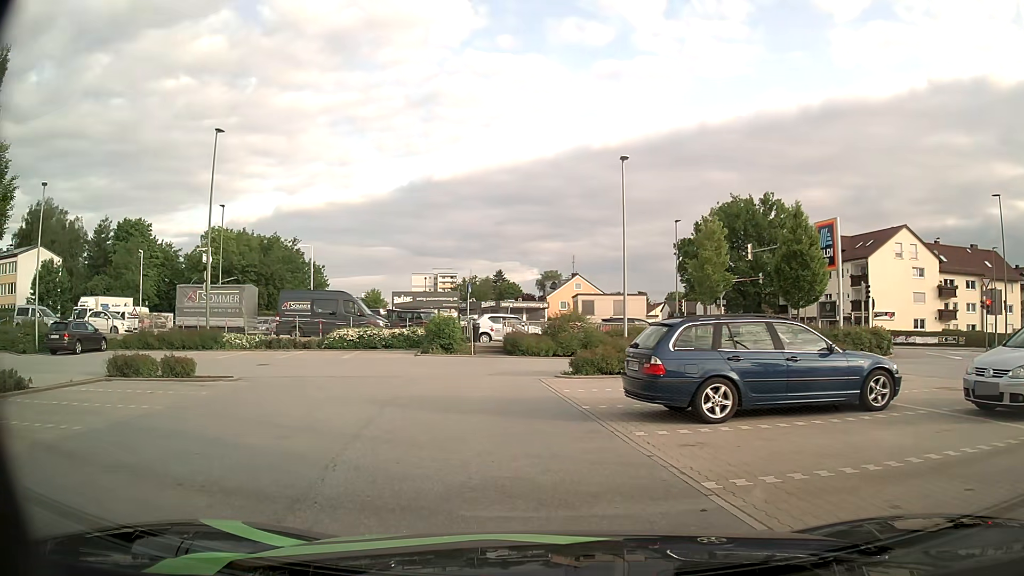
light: Day
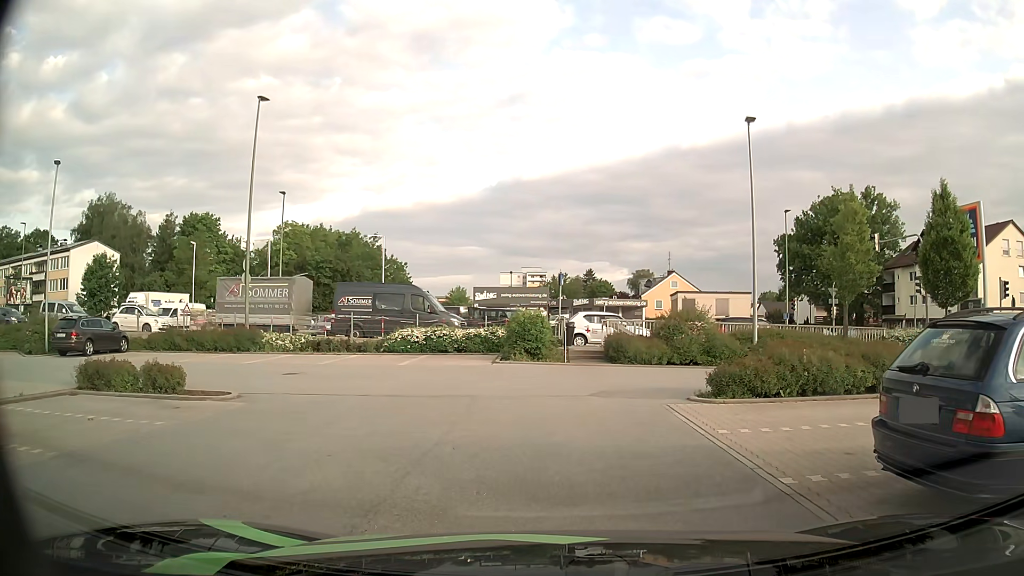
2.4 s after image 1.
(-0.4, +5.2) m; -8°
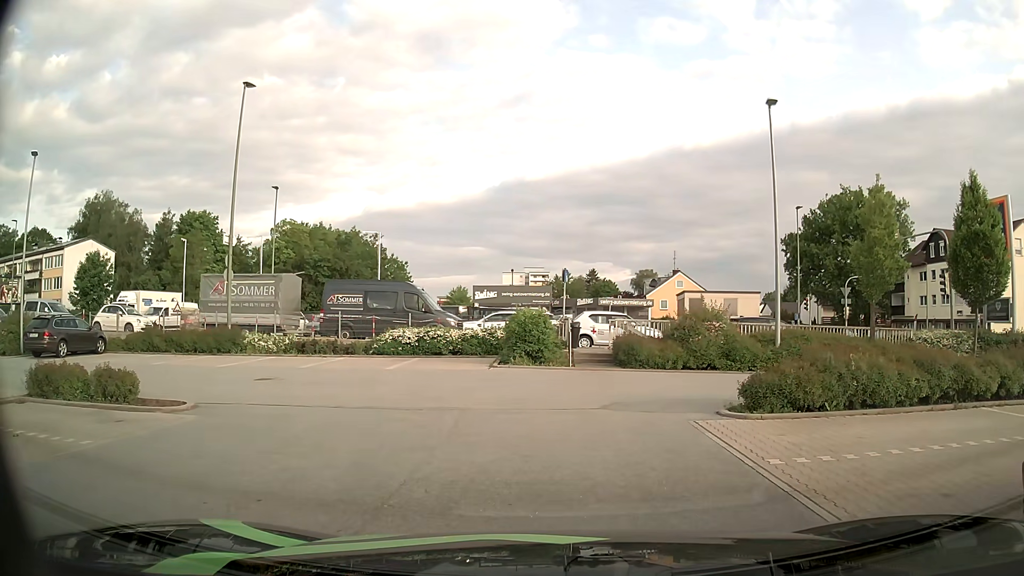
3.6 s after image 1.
(0.0, +1.9) m; +1°
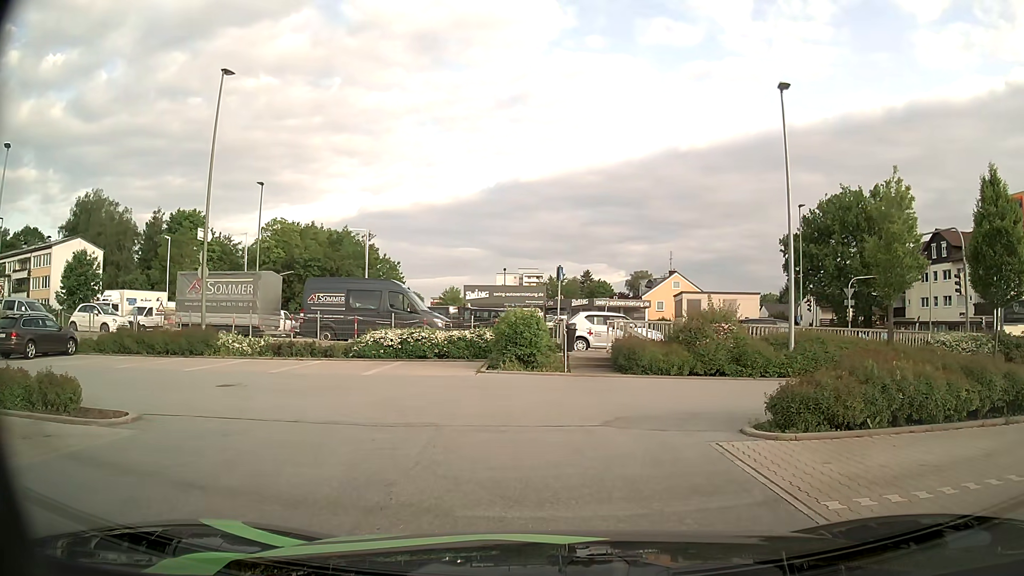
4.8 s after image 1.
(0.0, +1.6) m; 0°
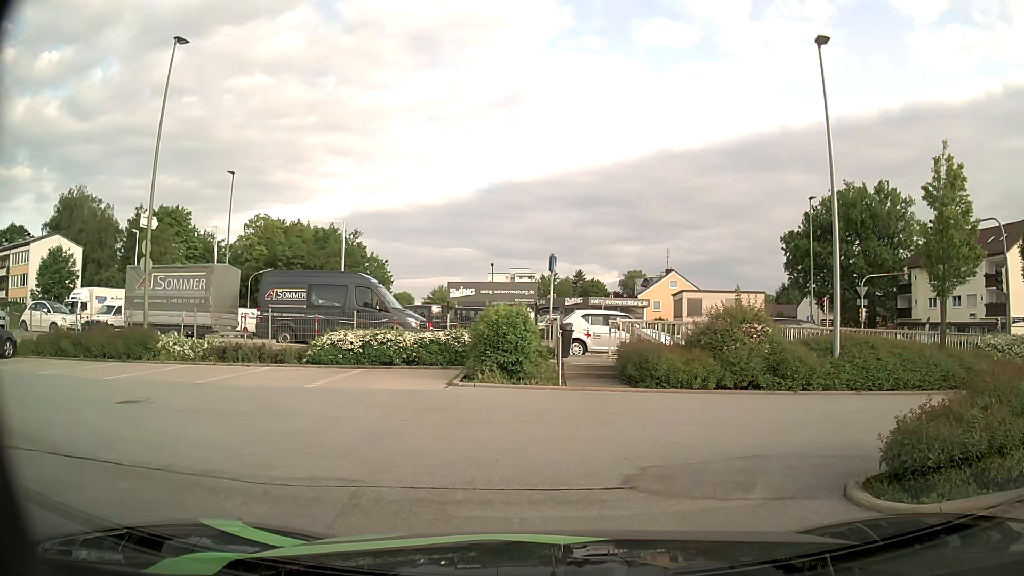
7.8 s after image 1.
(0.0, +3.4) m; 0°
